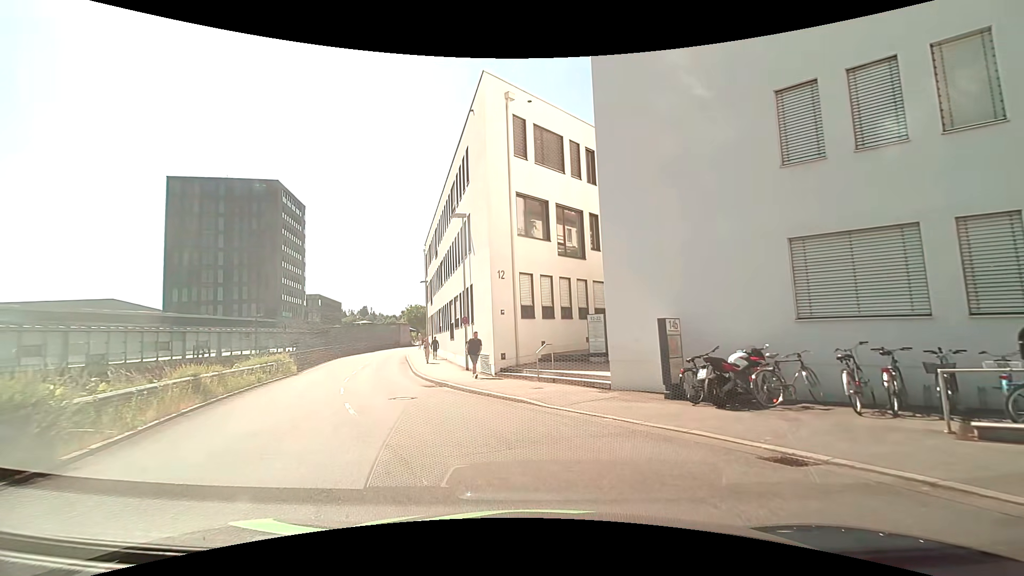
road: residential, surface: asphalt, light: Day
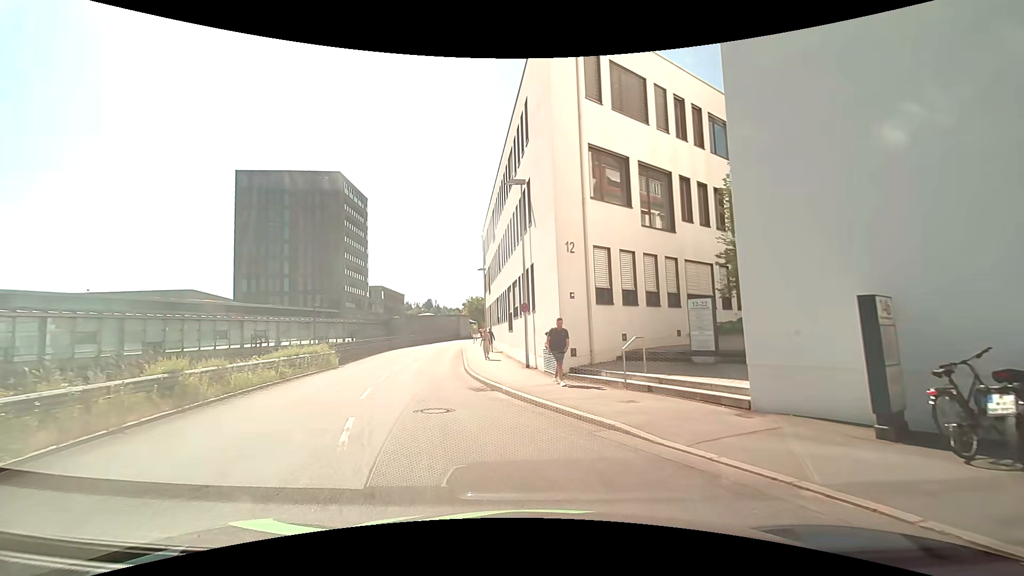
(-0.2, +4.6) m; -7°
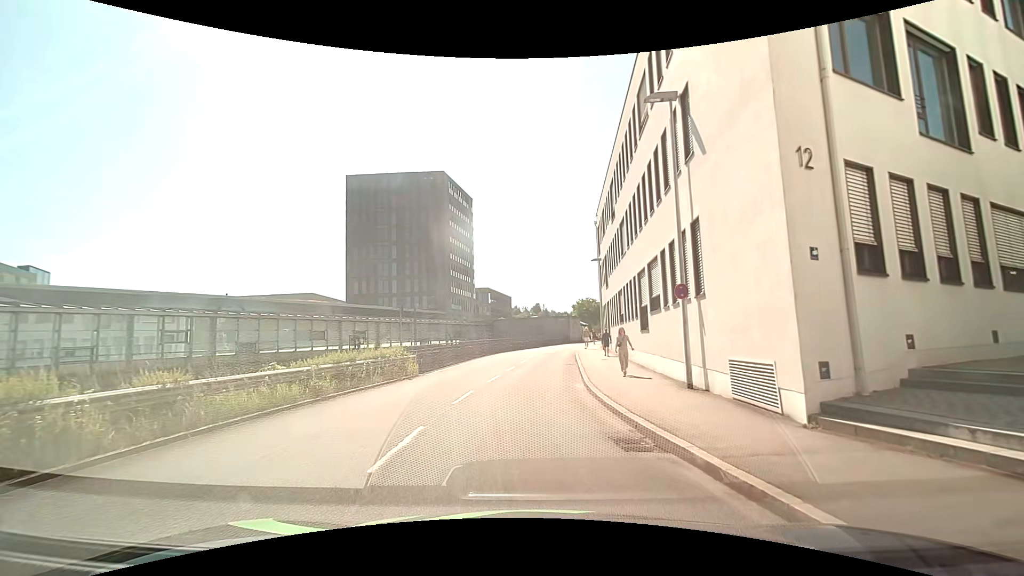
(-0.9, +7.4) m; -12°
(0, +10) (0, +20) (0, +30) (+1, +40) (+2, +50) (+5, +60) (+9, +69) (+13, +78) (+16, +87) (+22, +96) m
